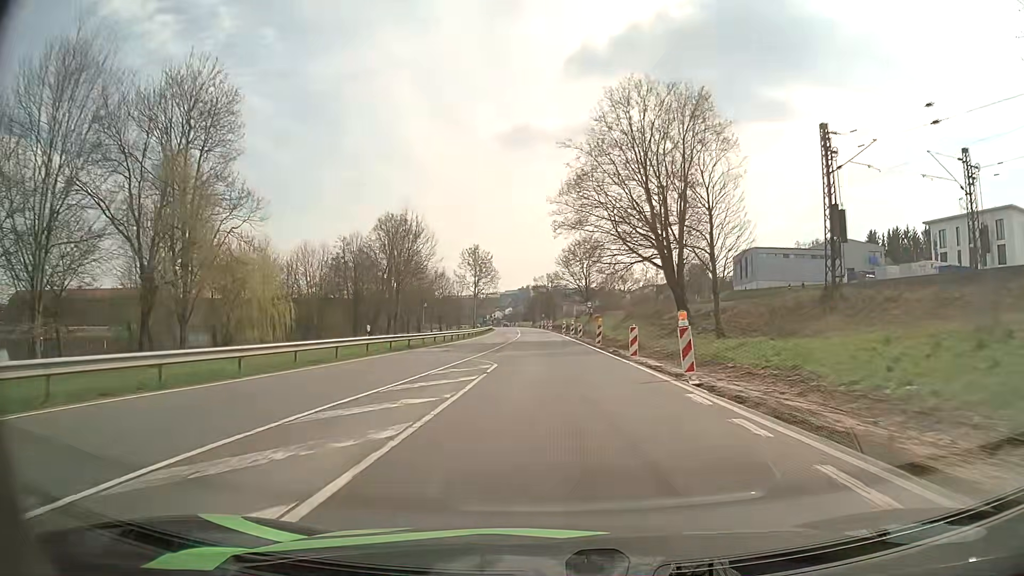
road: primary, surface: asphalt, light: Day
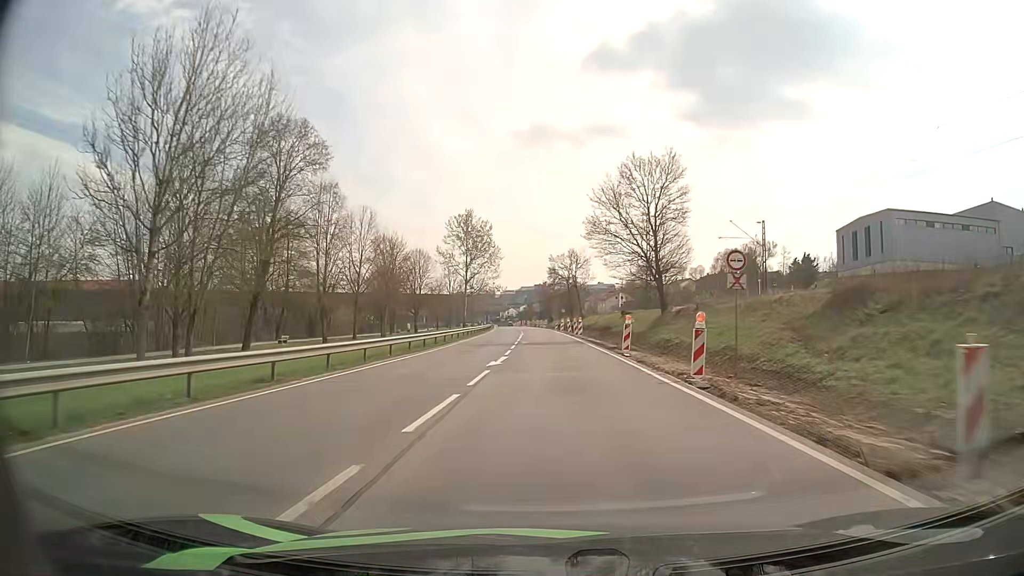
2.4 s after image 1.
(-0.9, +46.6) m; -2°
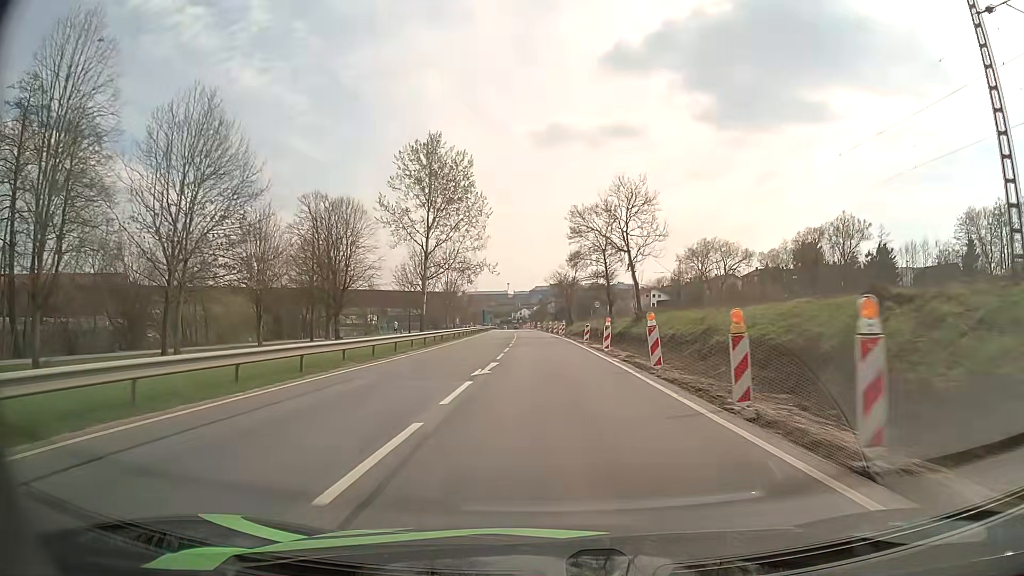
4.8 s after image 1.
(0.0, +46.6) m; -1°
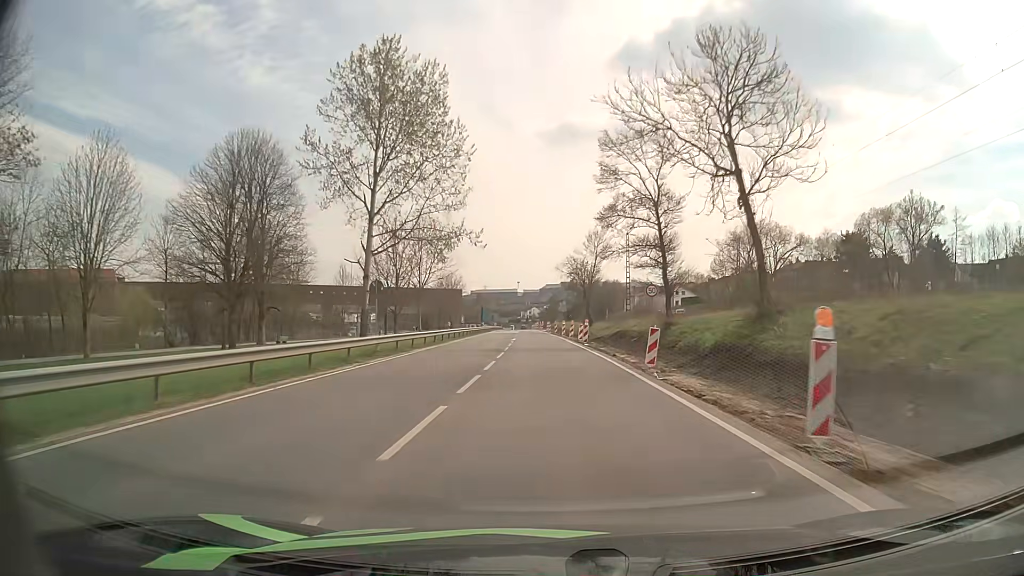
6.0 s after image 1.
(-0.2, +23.6) m; -1°
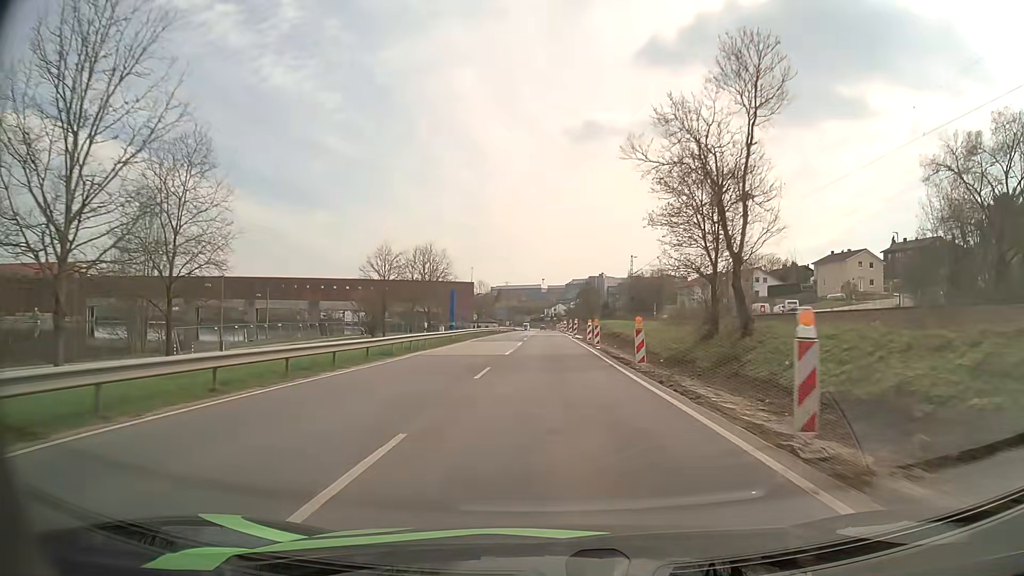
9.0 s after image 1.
(-1.0, +58.0) m; -2°
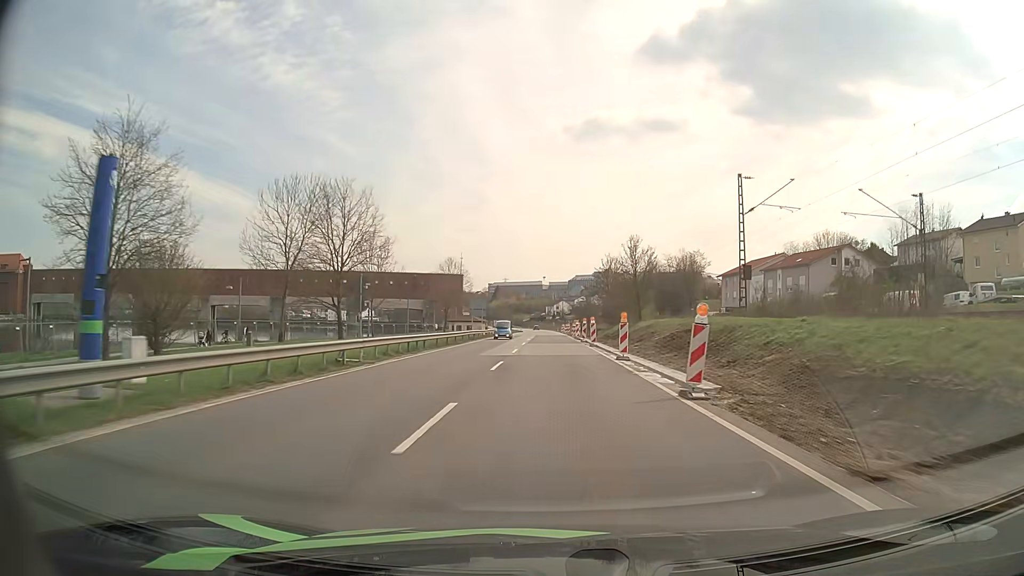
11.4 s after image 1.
(-0.4, +45.9) m; 0°
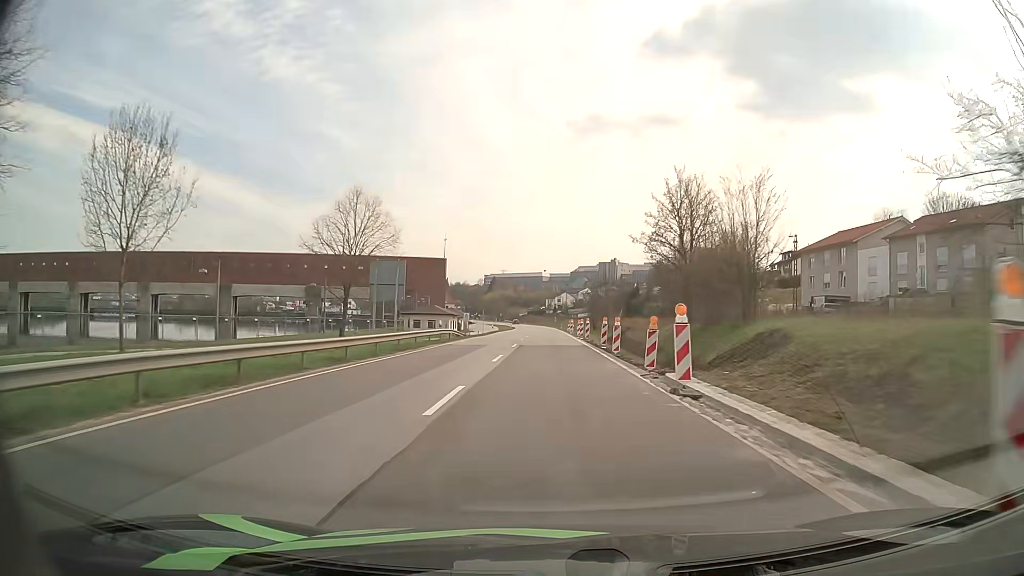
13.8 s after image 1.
(+0.1, +45.5) m; 0°
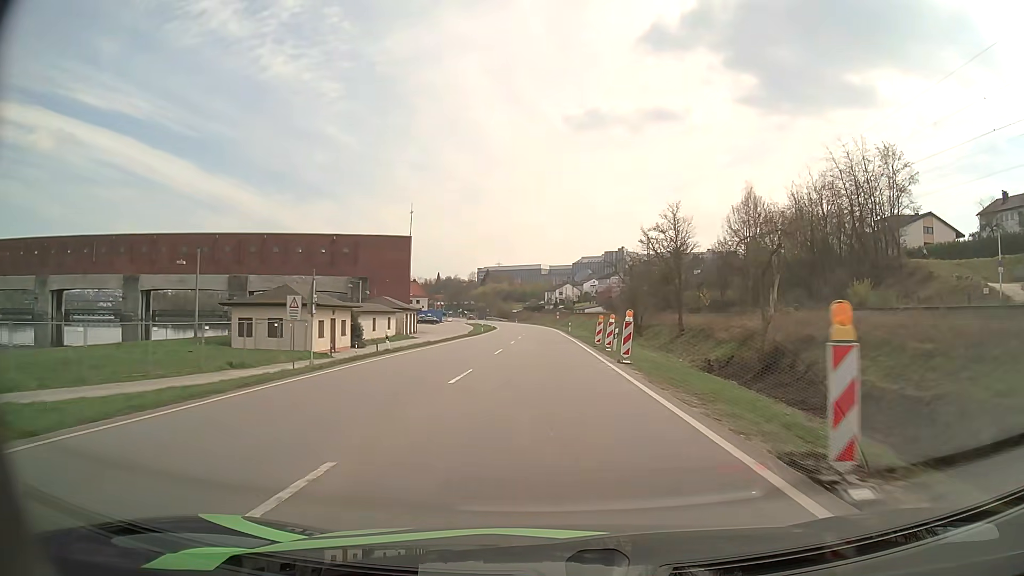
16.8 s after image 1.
(+0.3, +55.6) m; 0°
(0, +10) (0, +20) (0, +30) (0, +40) (0, +50) (0, +60) (0, +70) (0, +80) (-1, +90) (-1, +100) m
